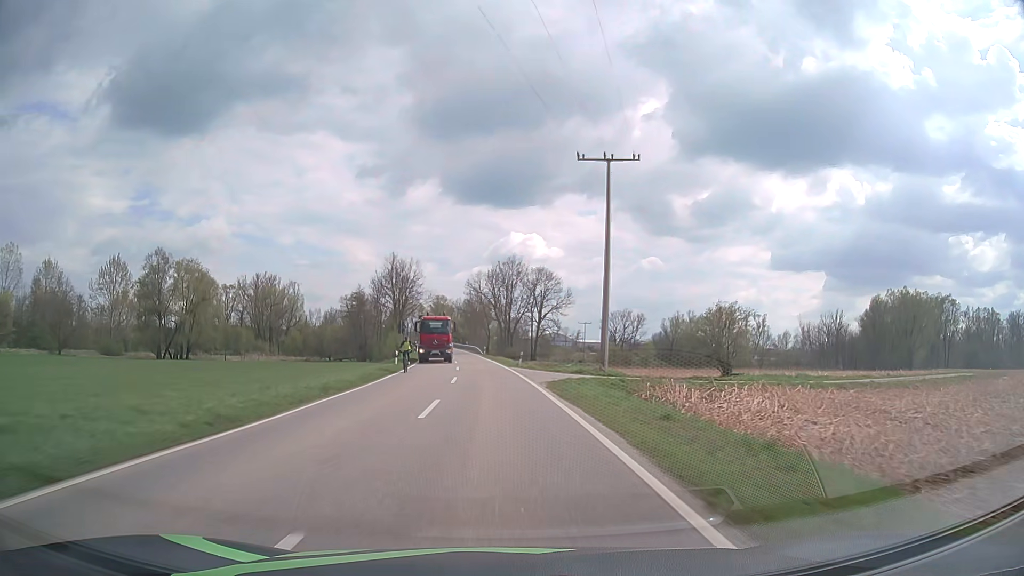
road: tertiary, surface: asphalt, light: Day
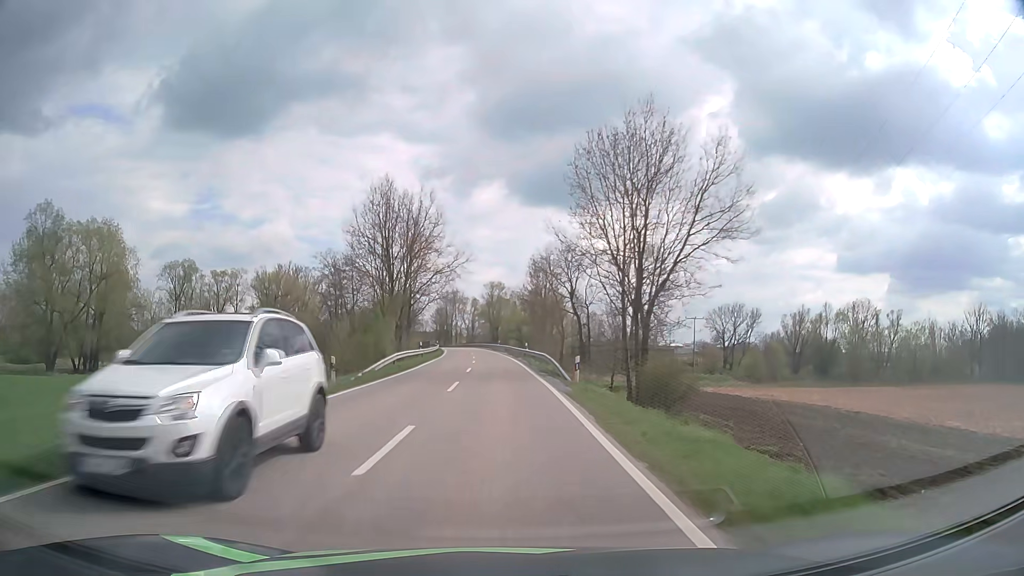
(-2.1, +54.2) m; -5°
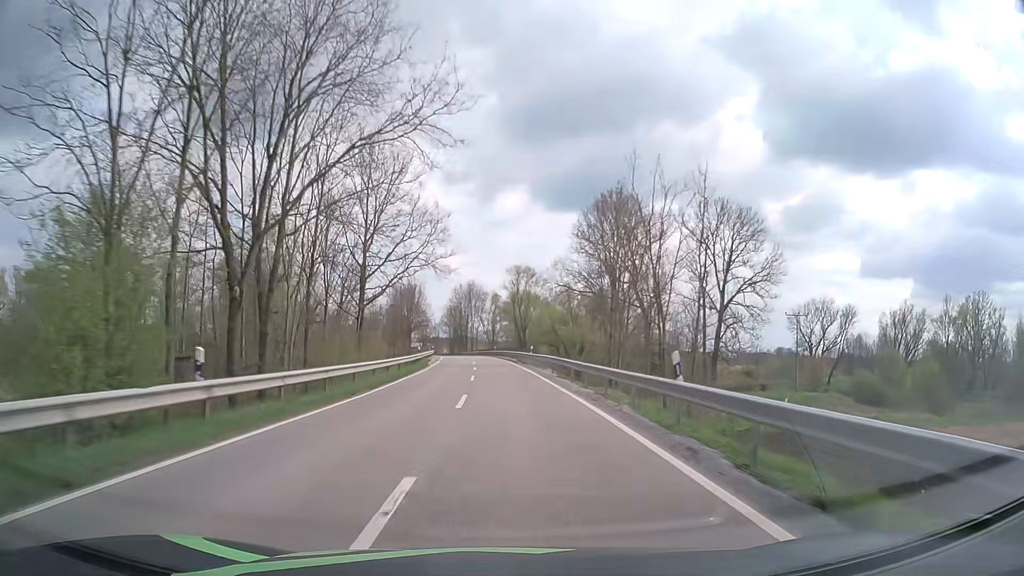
(-1.0, +40.5) m; -2°
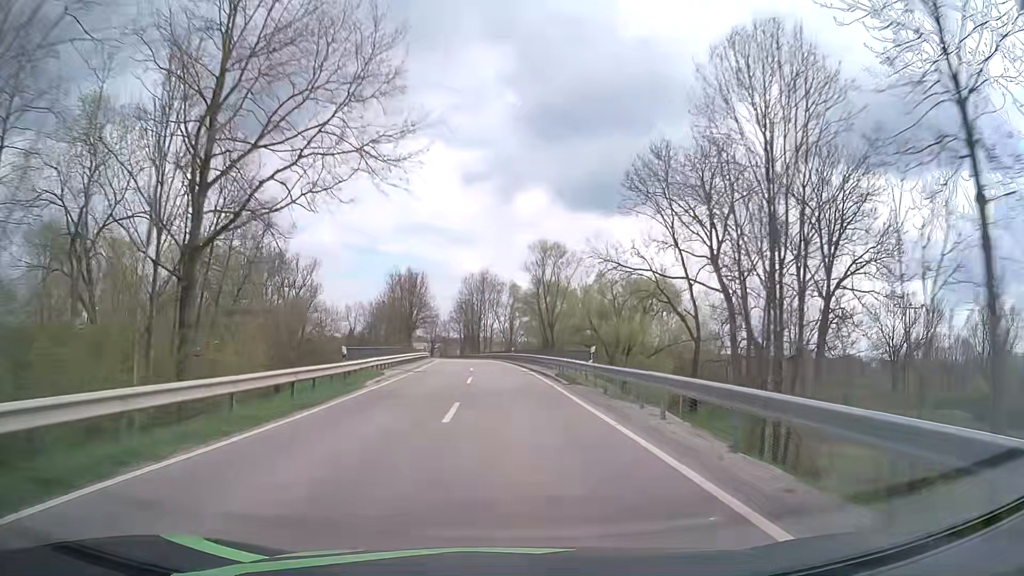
(-0.4, +27.0) m; -2°
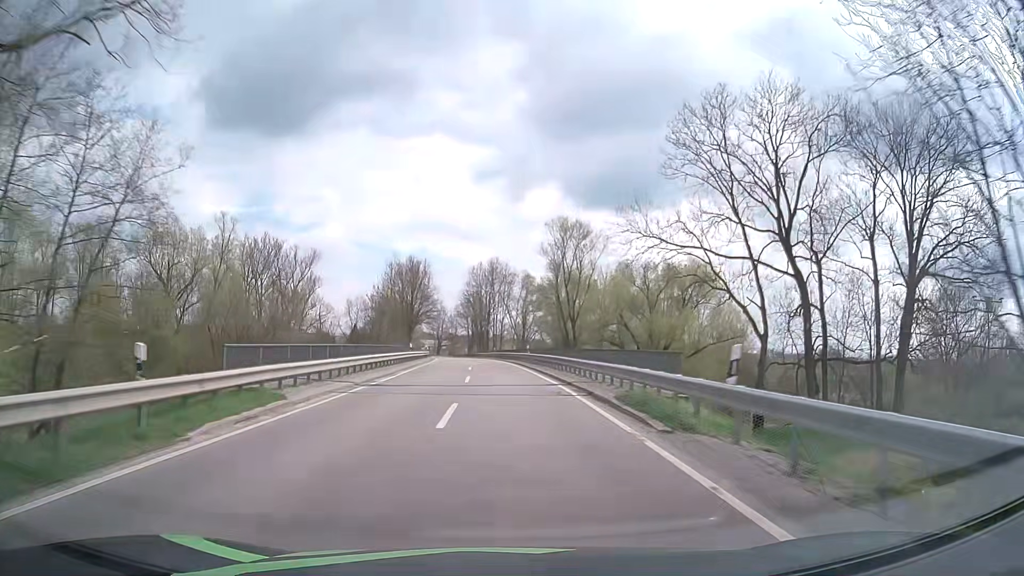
(-0.1, +13.5) m; -1°
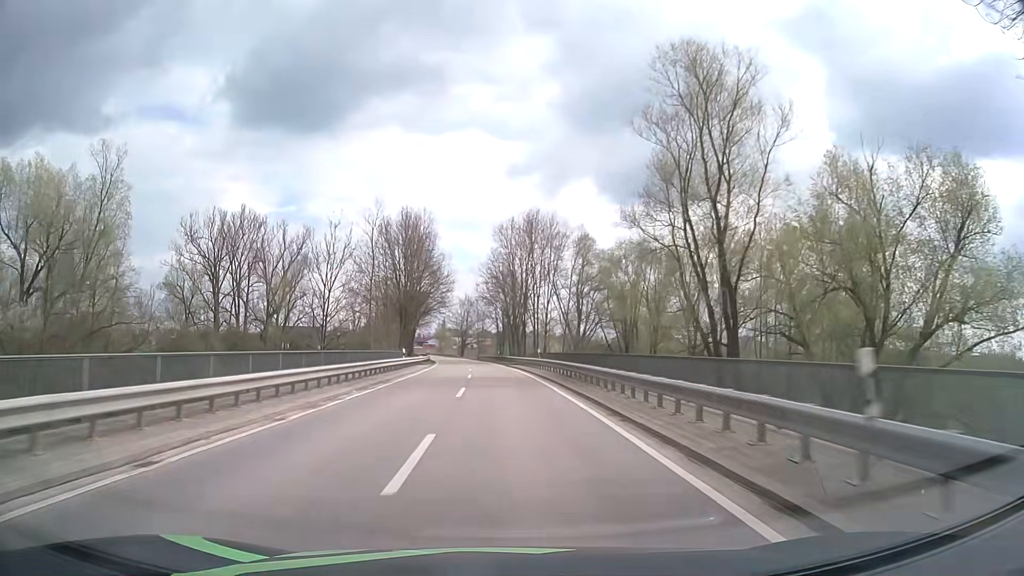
(-1.1, +40.5) m; -3°
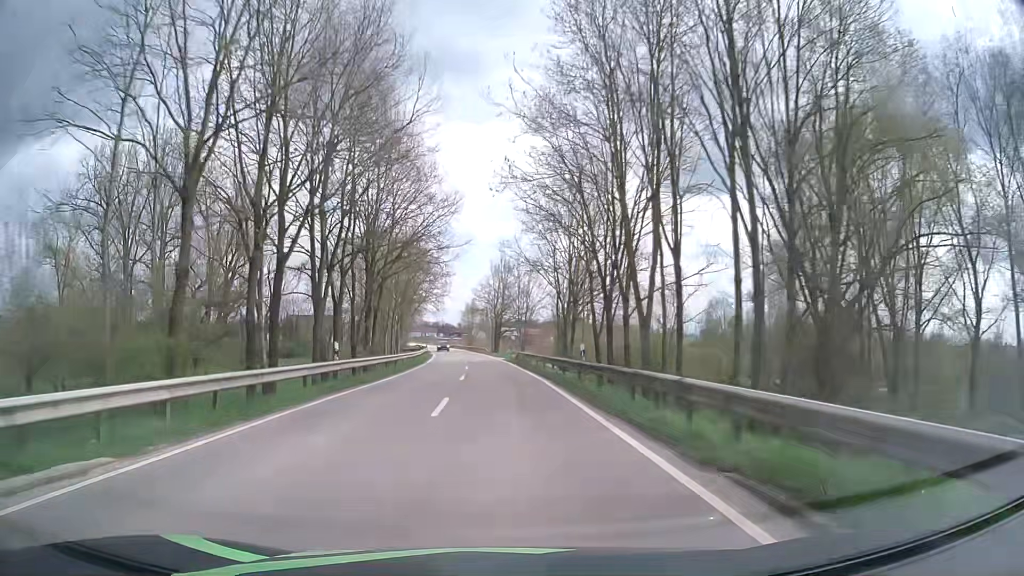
(-1.7, +54.4) m; -3°
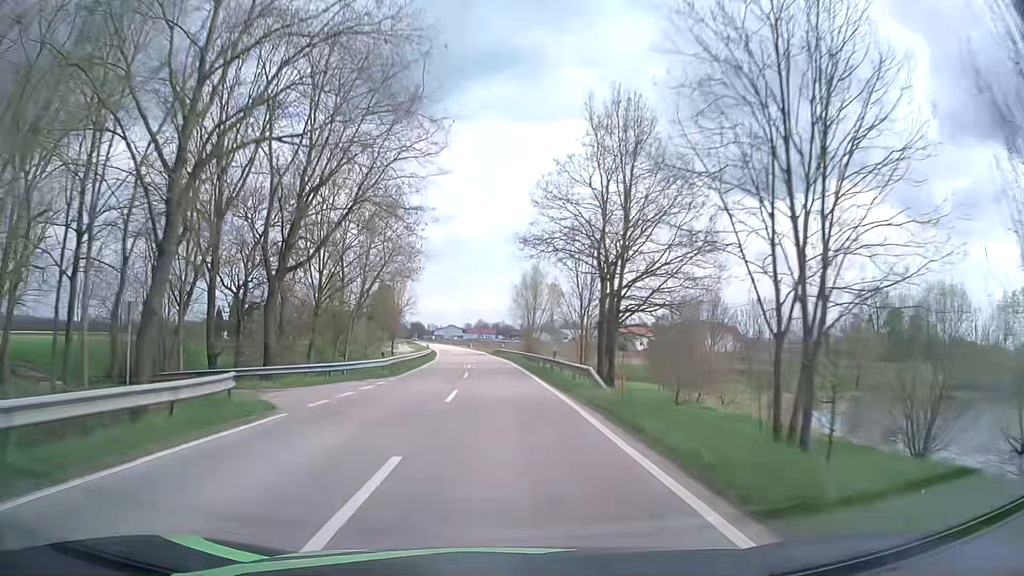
(-3.5, +68.6) m; -6°
